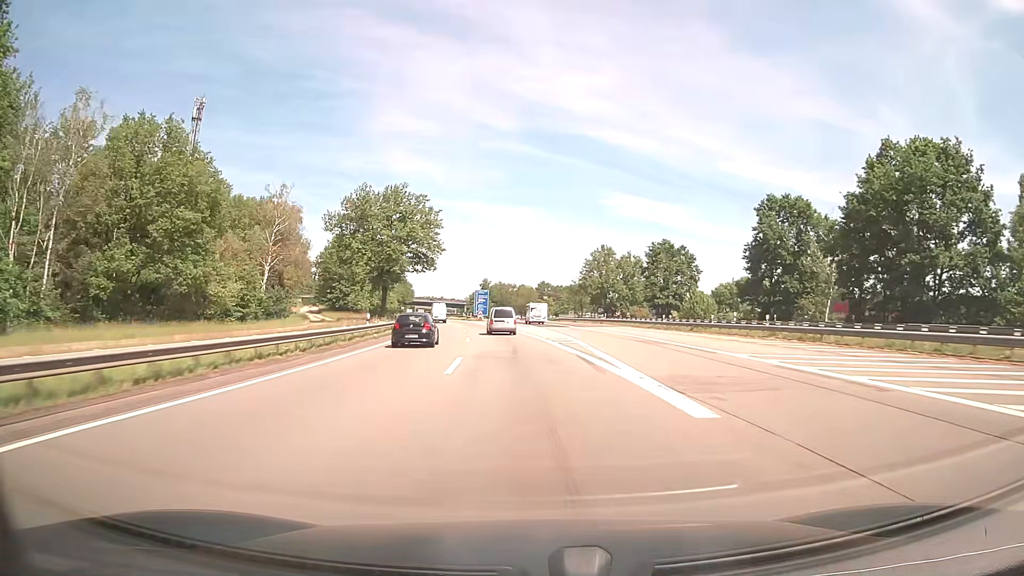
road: motorway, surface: asphalt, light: Day
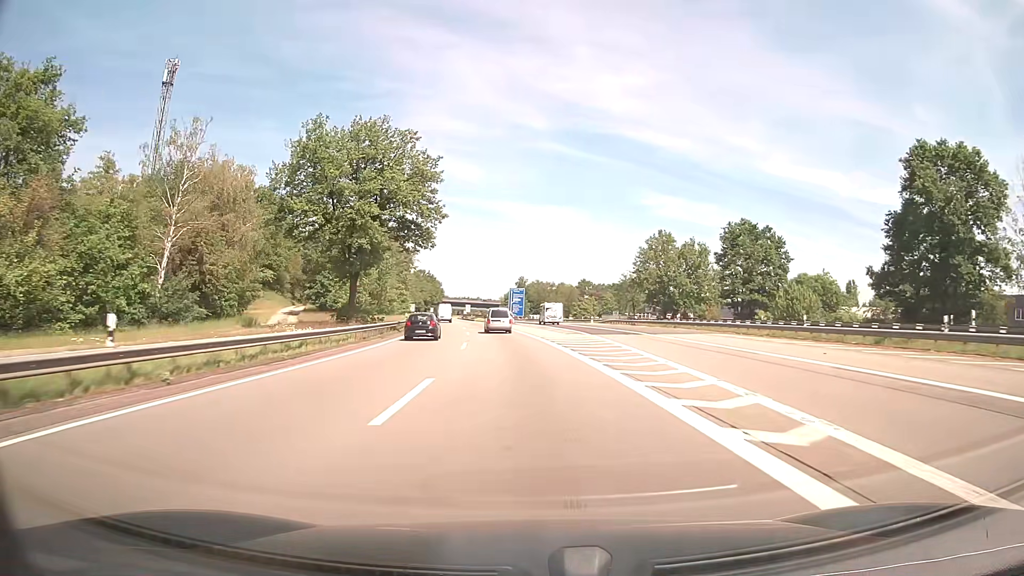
(-0.7, +25.1) m; -3°
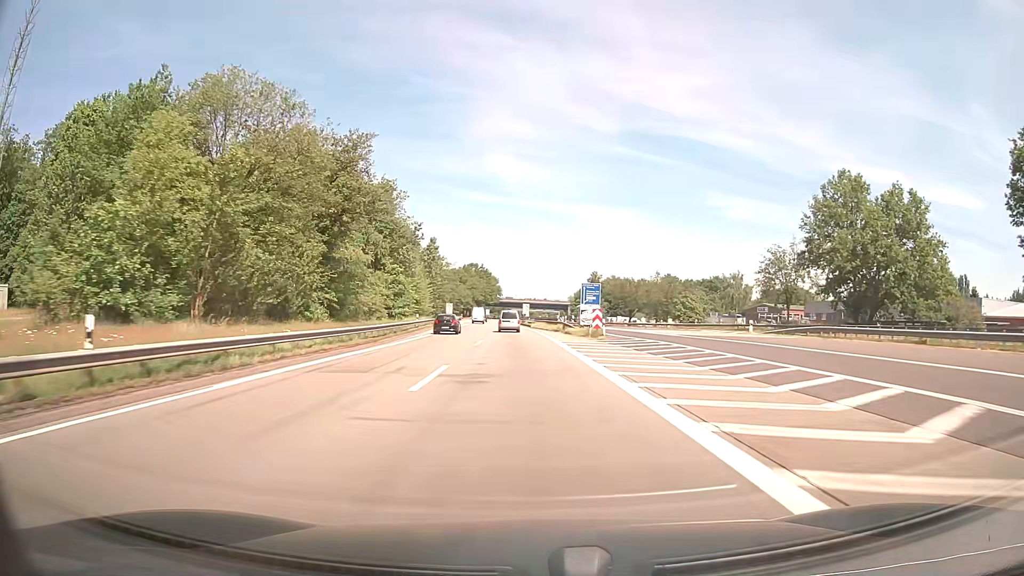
(-2.6, +50.2) m; -6°
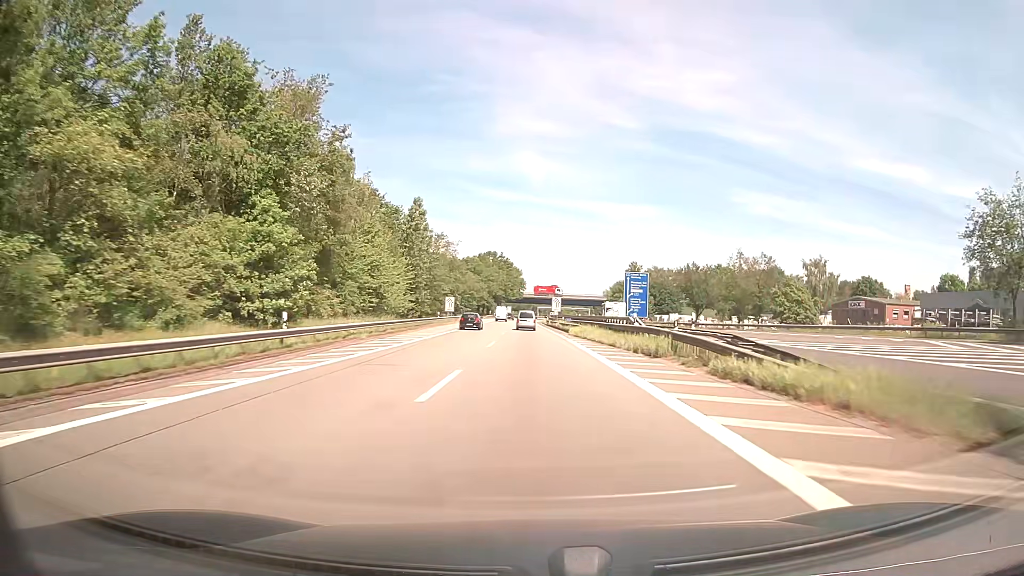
(-0.8, +37.7) m; -2°
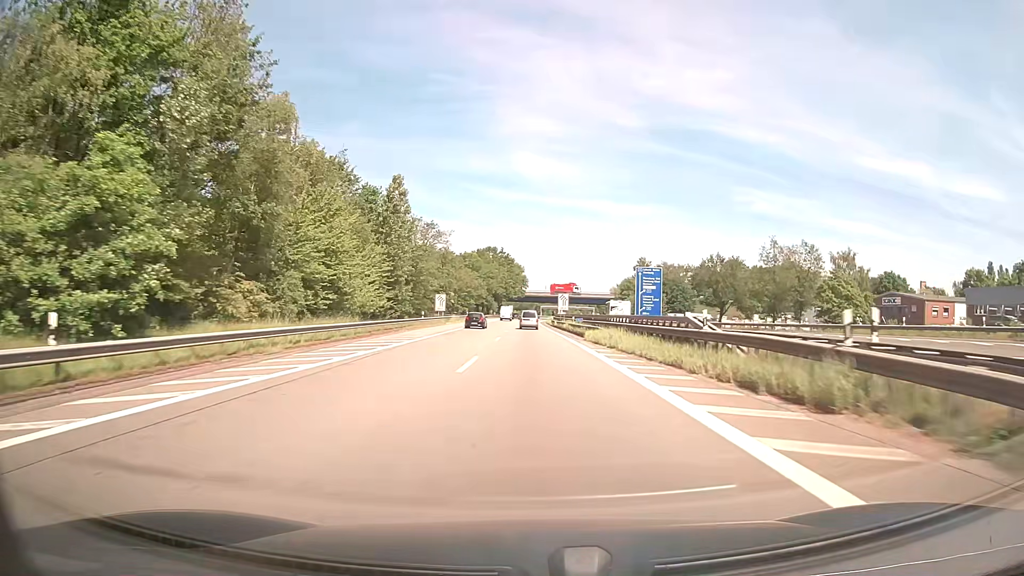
(0.0, +12.6) m; 0°
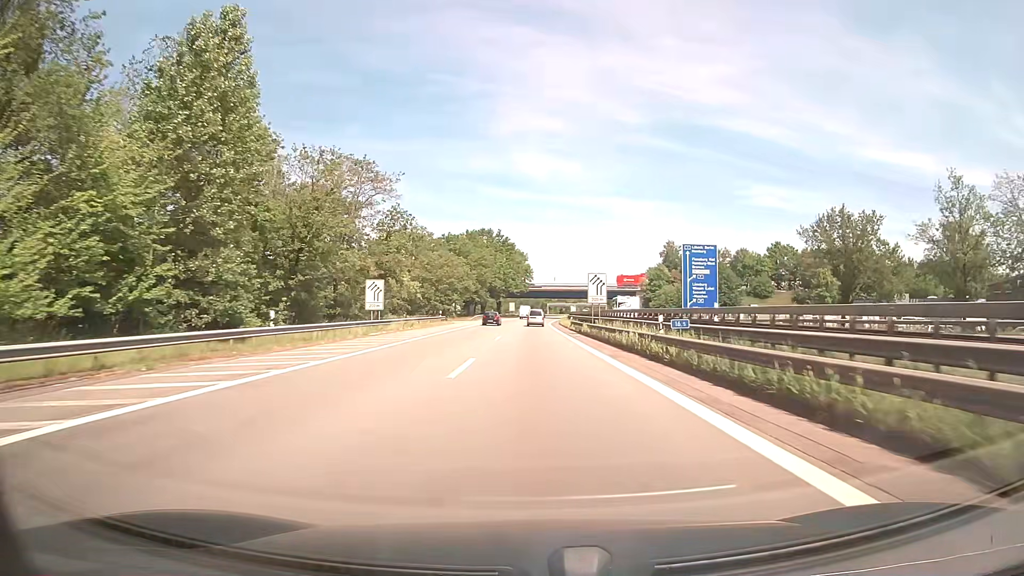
(-0.1, +37.7) m; -1°
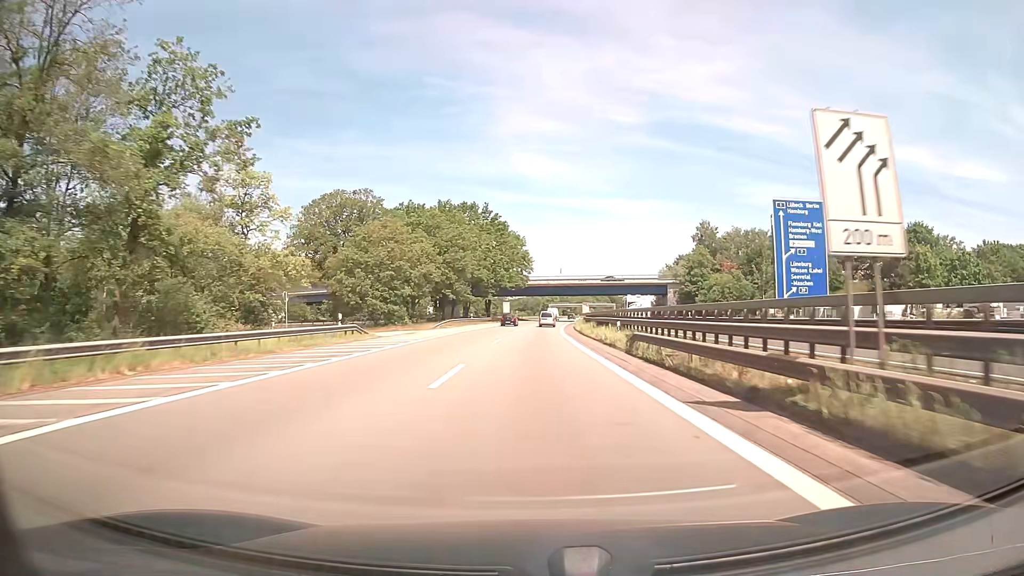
(+0.1, +37.7) m; 0°
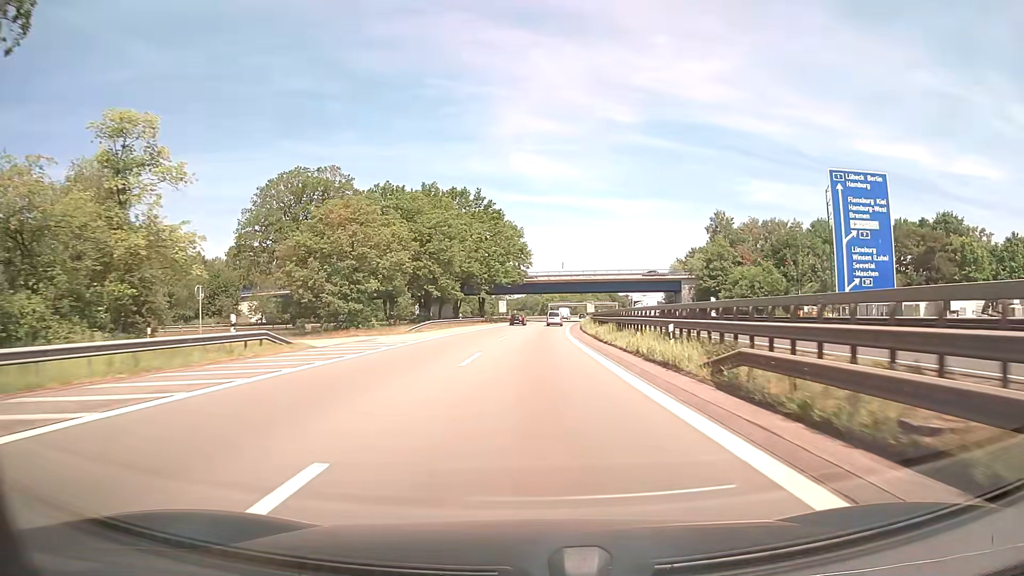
(0.0, +12.5) m; 0°
(0, +10) (0, +20) (0, +30) (0, +40) (+1, +50) (+1, +60) (+1, +70) (+2, +80) (+3, +90) (+4, +100) m
